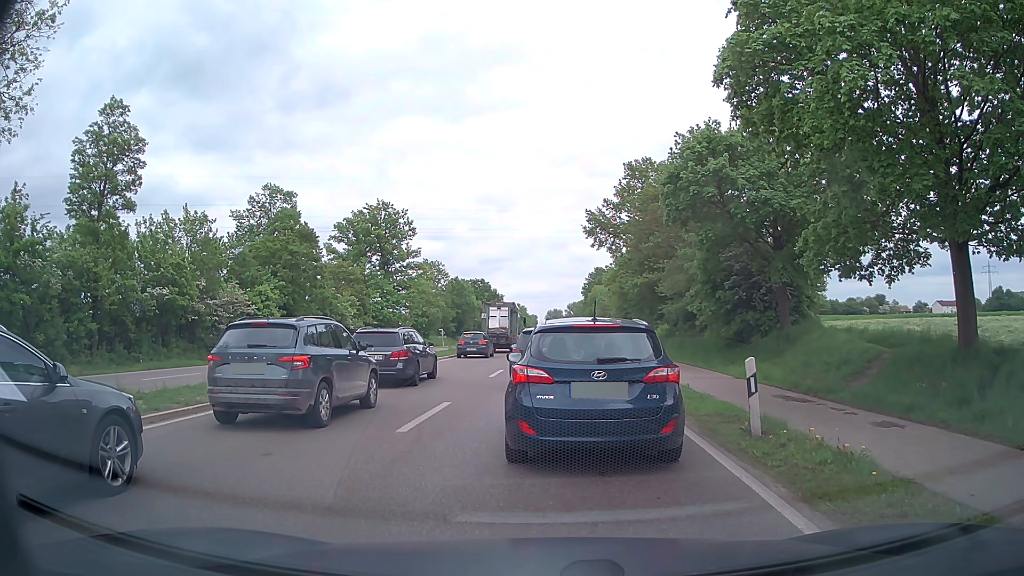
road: primary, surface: asphalt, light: Day
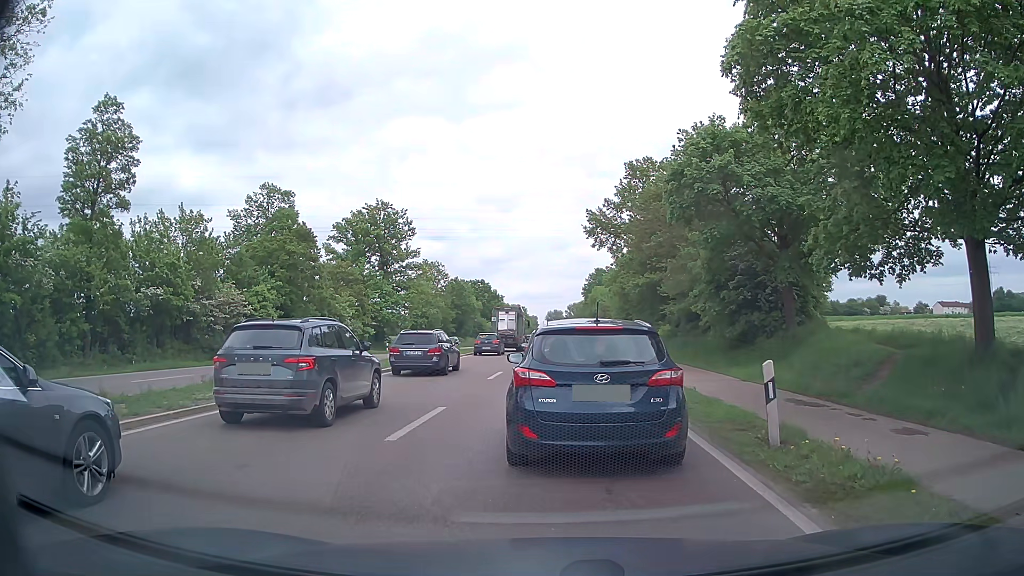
(0.0, +0.7) m; 0°
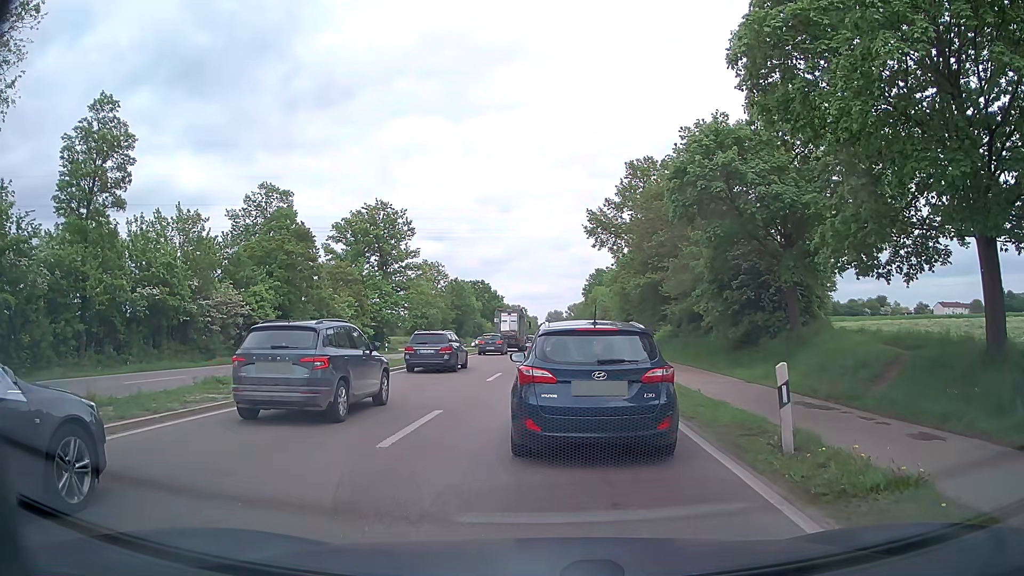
(0.0, +0.5) m; 0°
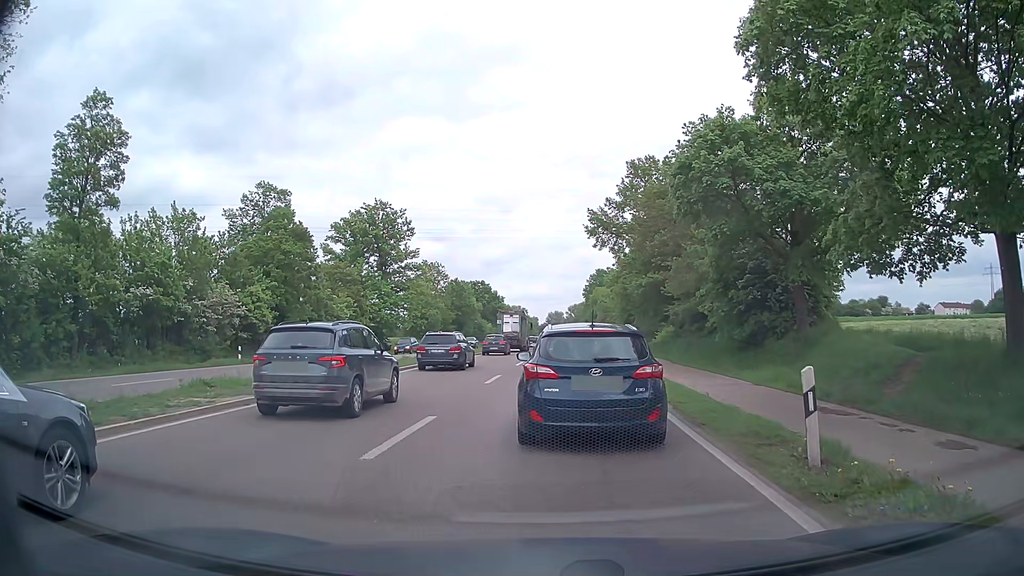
(0.0, +0.8) m; -2°
